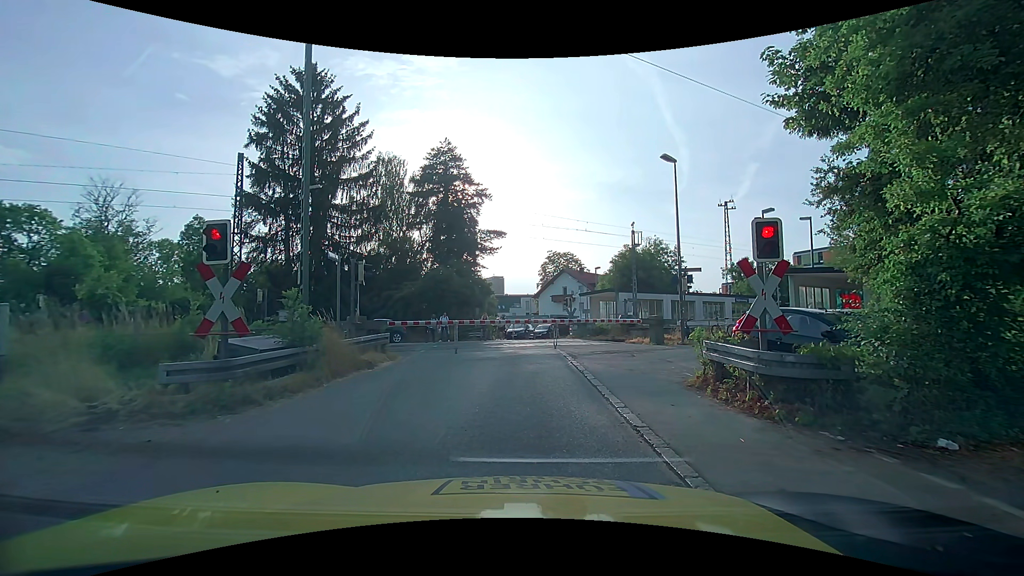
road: unclassified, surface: asphalt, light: Day
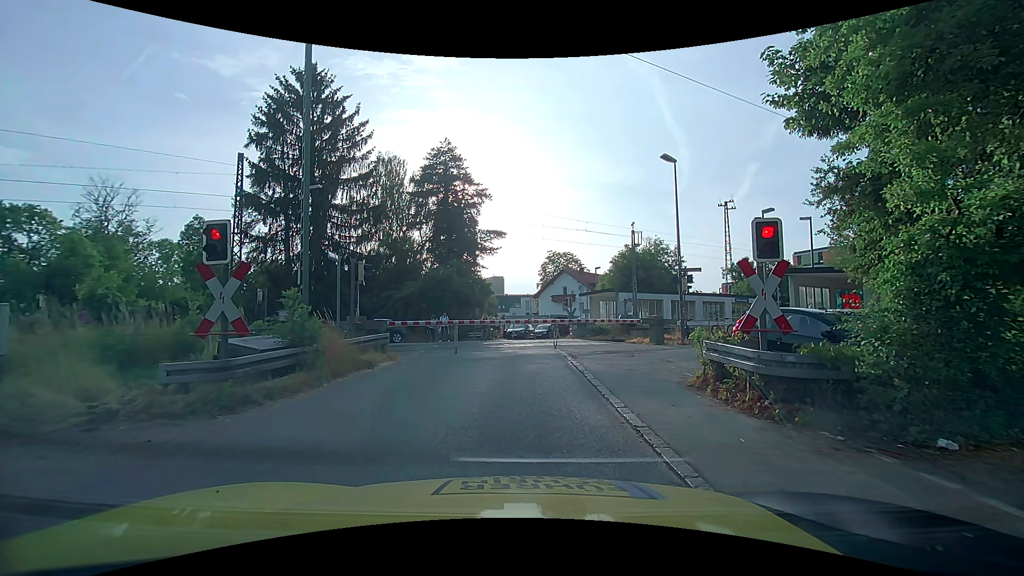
(0.0, 0.0) m; 0°
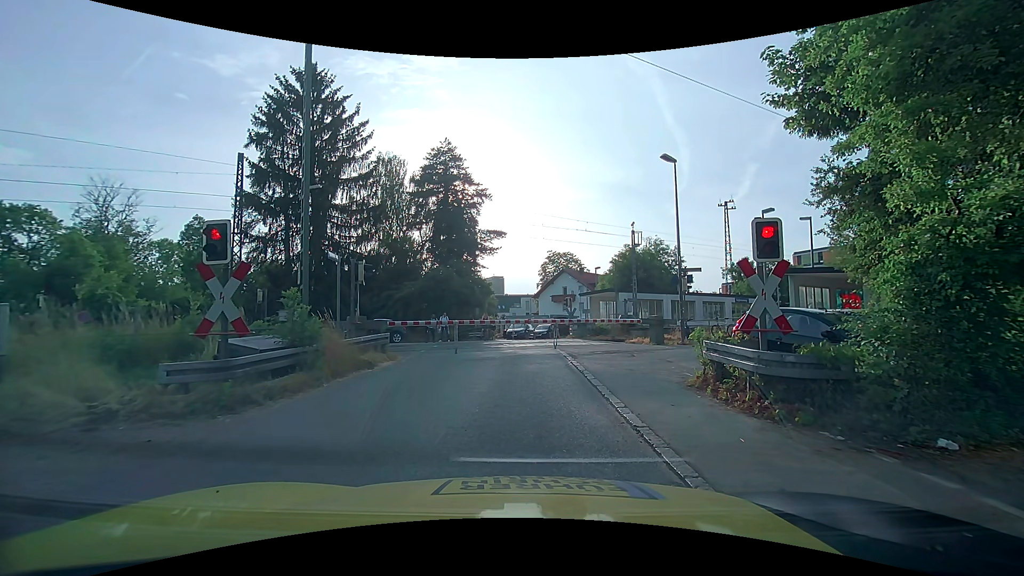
(0.0, 0.0) m; 0°
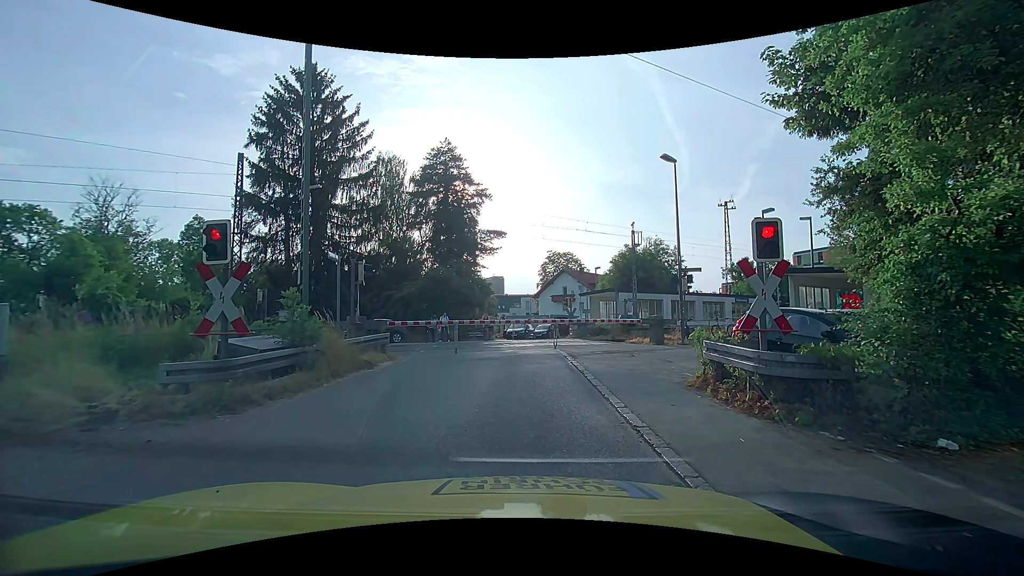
(0.0, 0.0) m; 0°
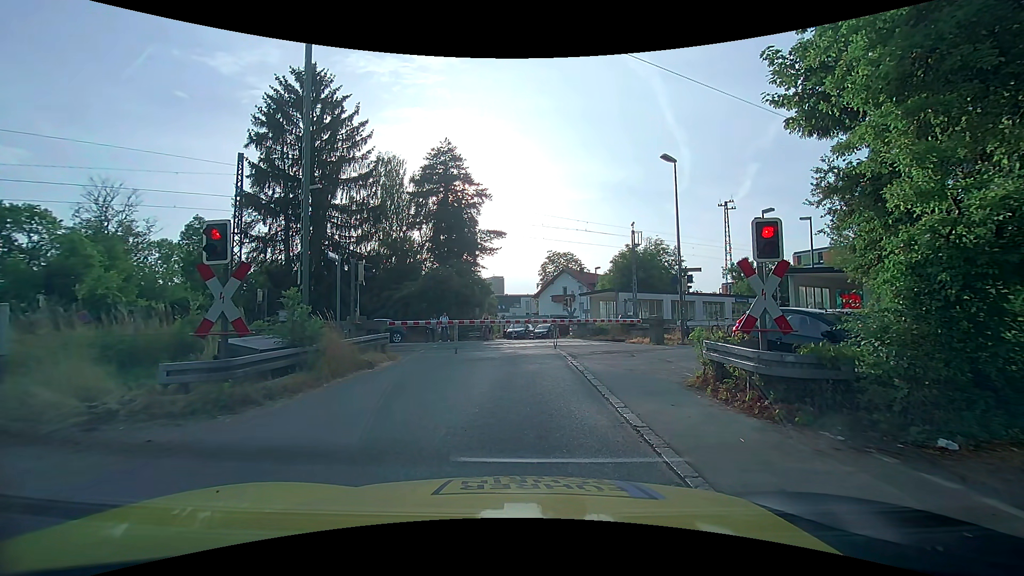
(0.0, 0.0) m; 0°
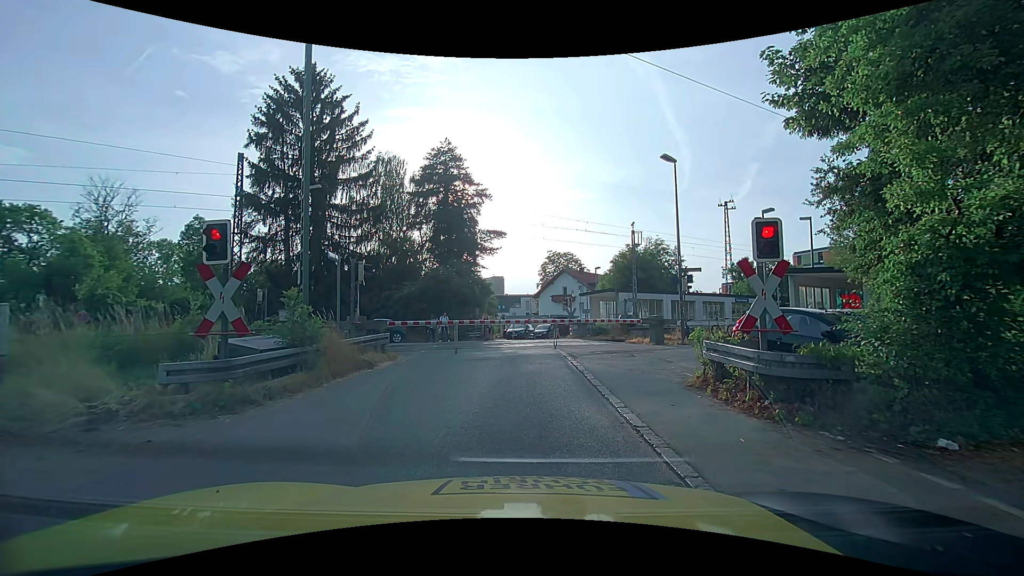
(0.0, 0.0) m; 0°
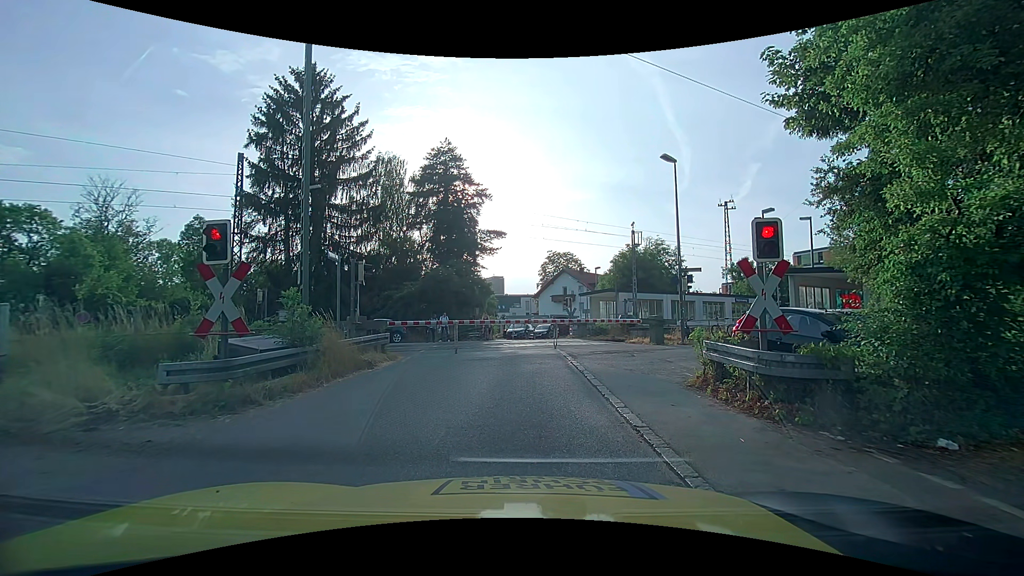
(0.0, 0.0) m; 0°
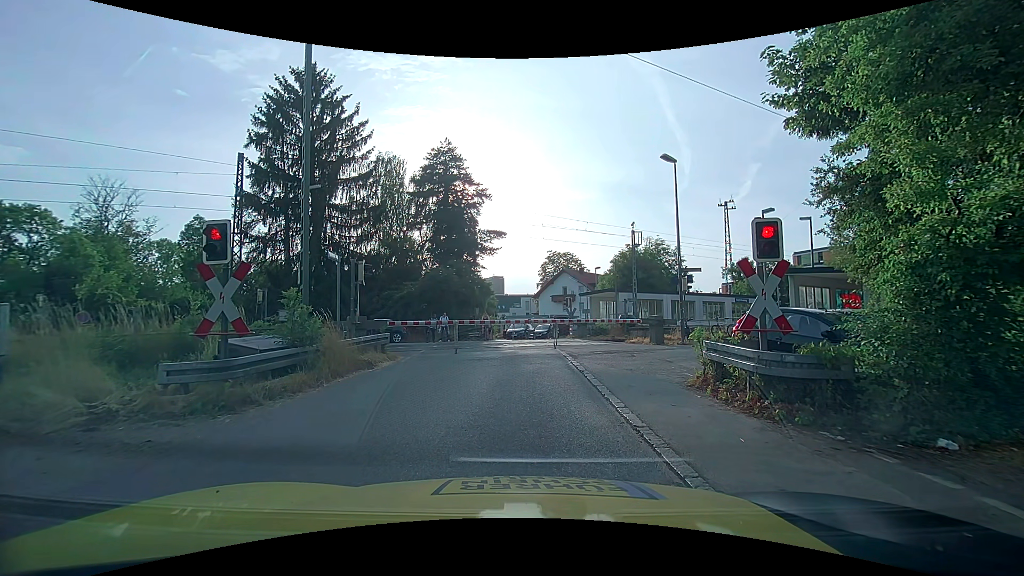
(0.0, 0.0) m; 0°
